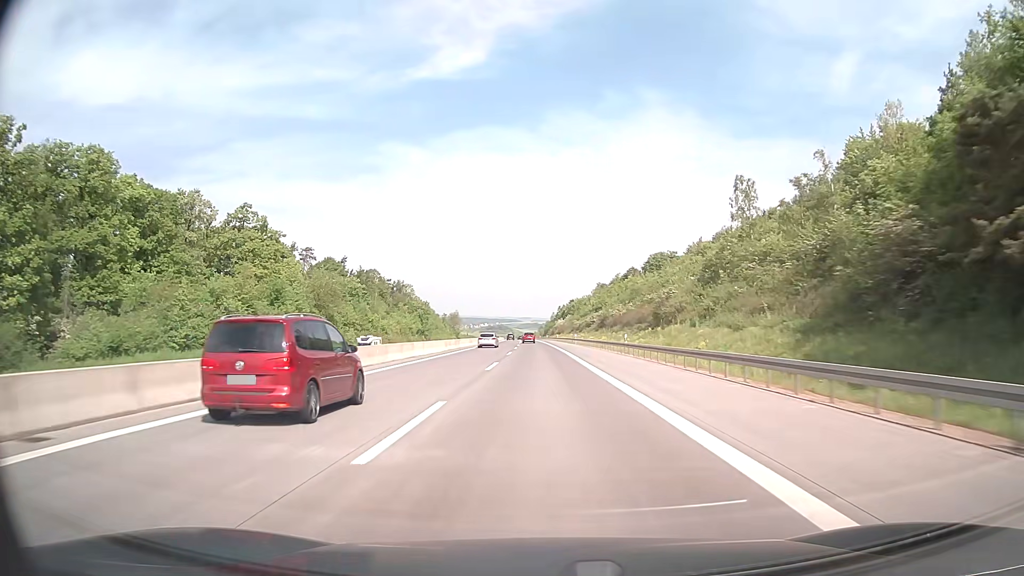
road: motorway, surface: concrete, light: Day
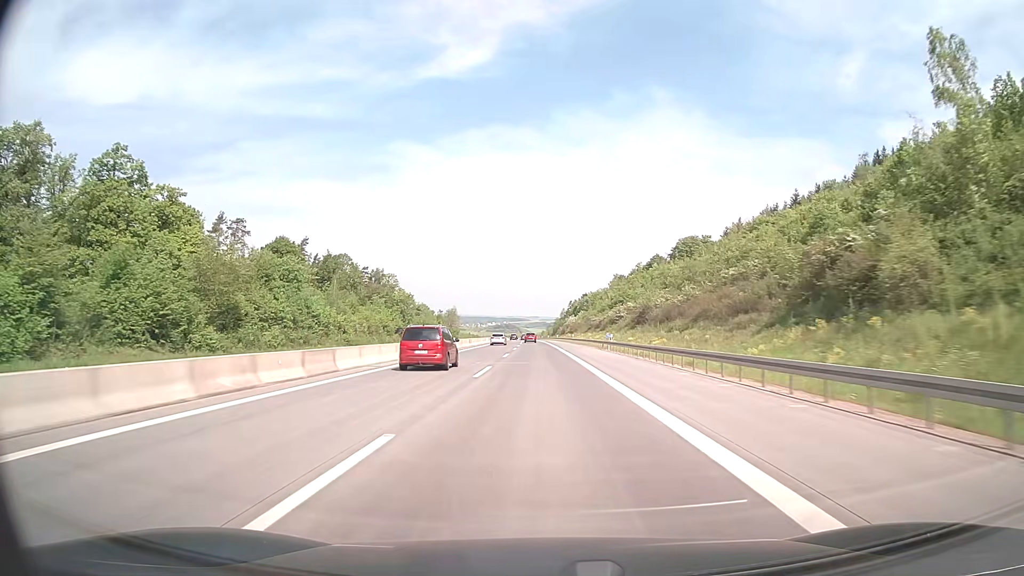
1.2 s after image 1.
(-0.2, +39.8) m; -1°
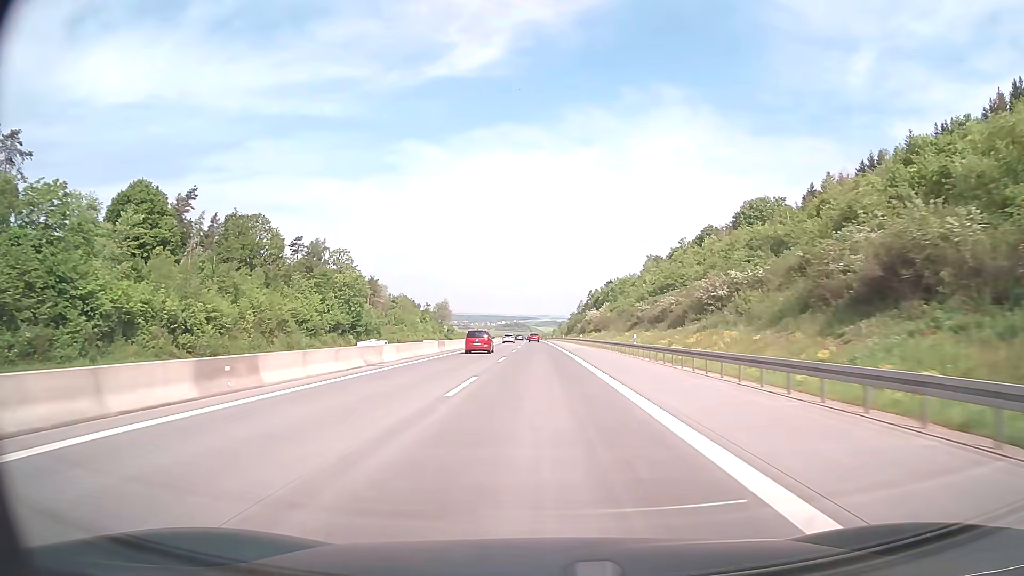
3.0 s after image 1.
(-0.4, +59.6) m; -1°
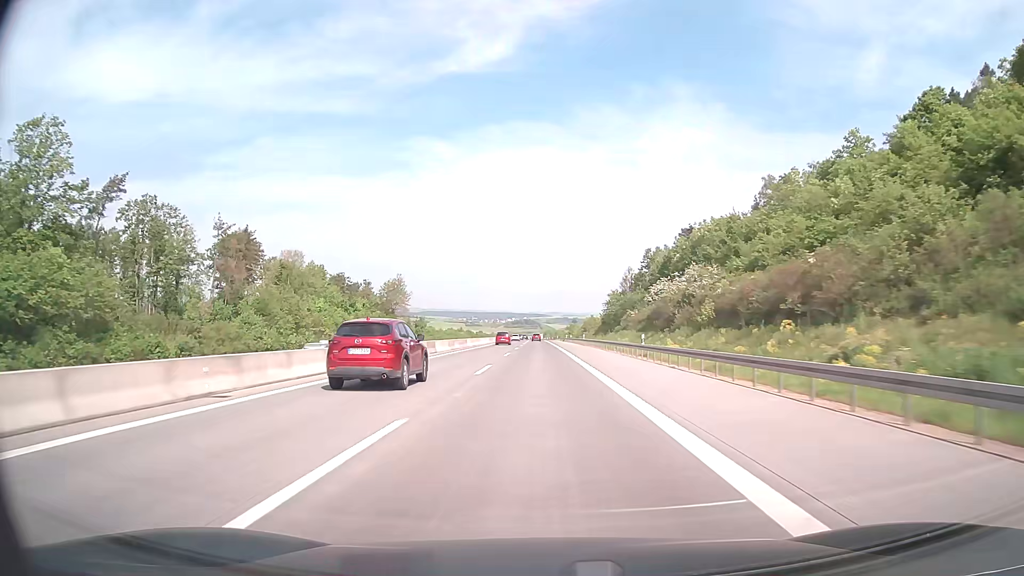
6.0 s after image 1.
(-0.9, +99.3) m; -1°
(0, +10) (0, +20) (0, +30) (0, +40) (0, +50) (0, +60) (0, +70) (0, +80) (-1, +90) (-1, +100) m
